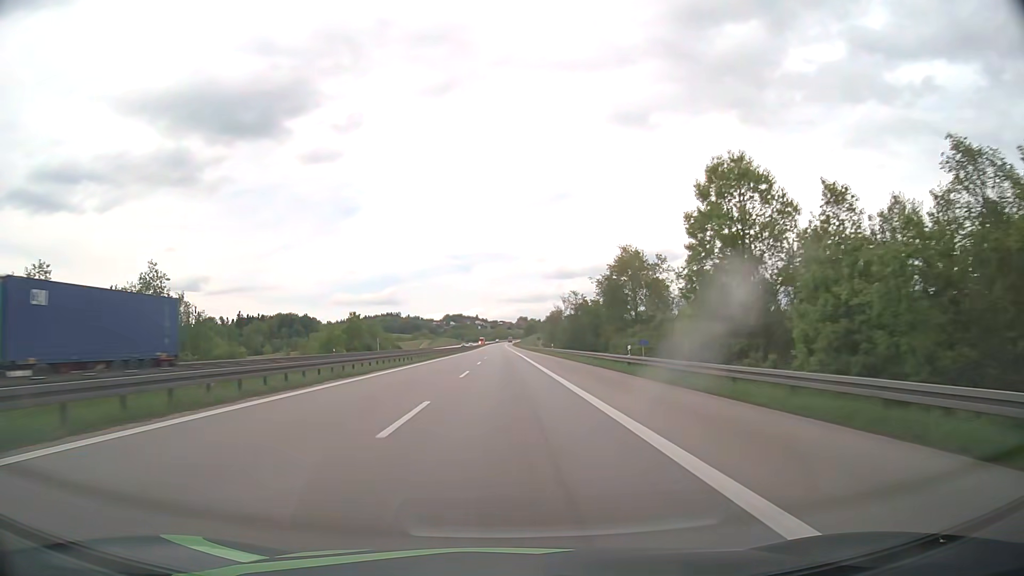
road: motorway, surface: asphalt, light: Day
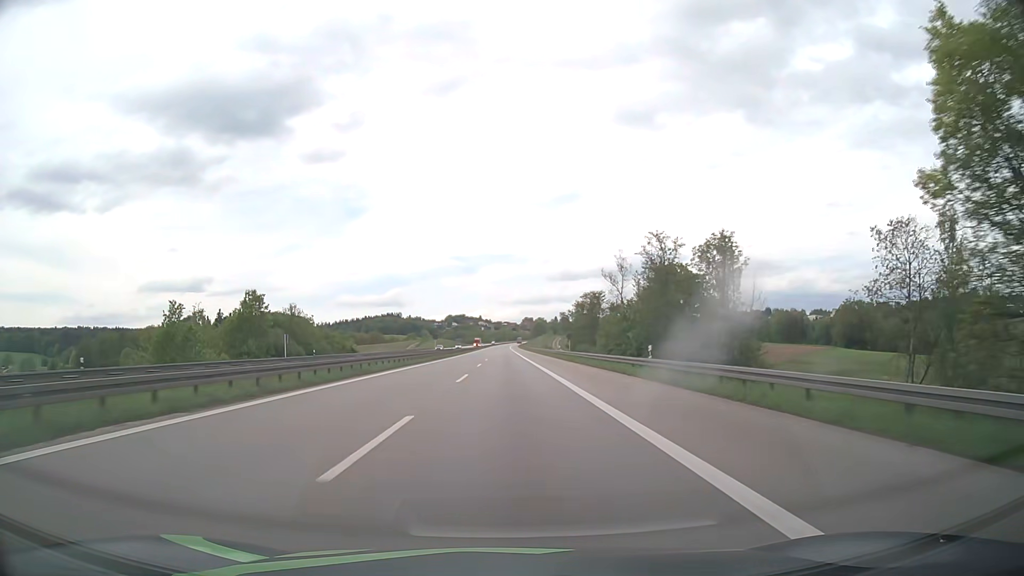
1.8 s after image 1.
(-0.2, +57.0) m; 0°
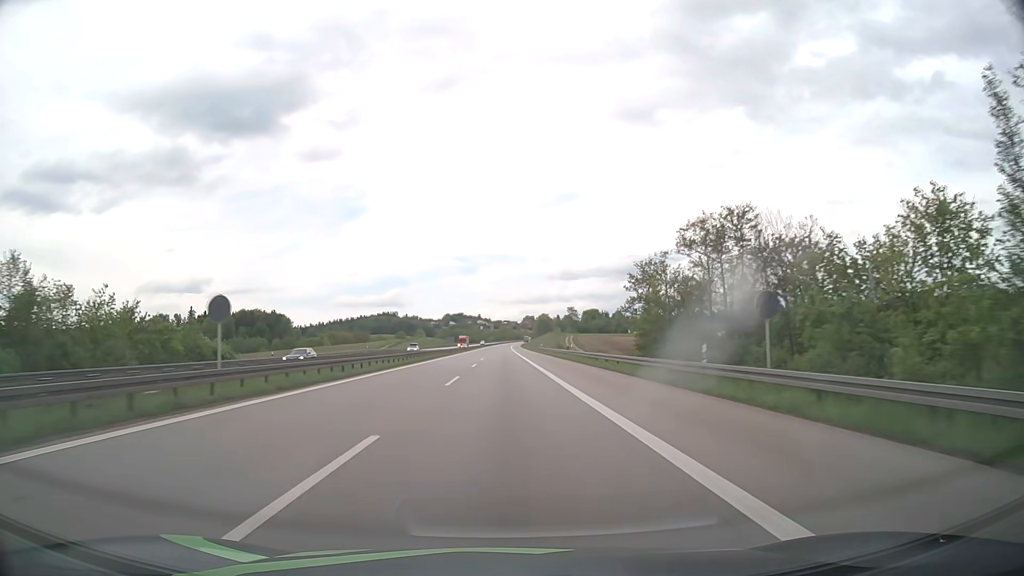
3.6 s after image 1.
(+0.1, +57.0) m; 0°
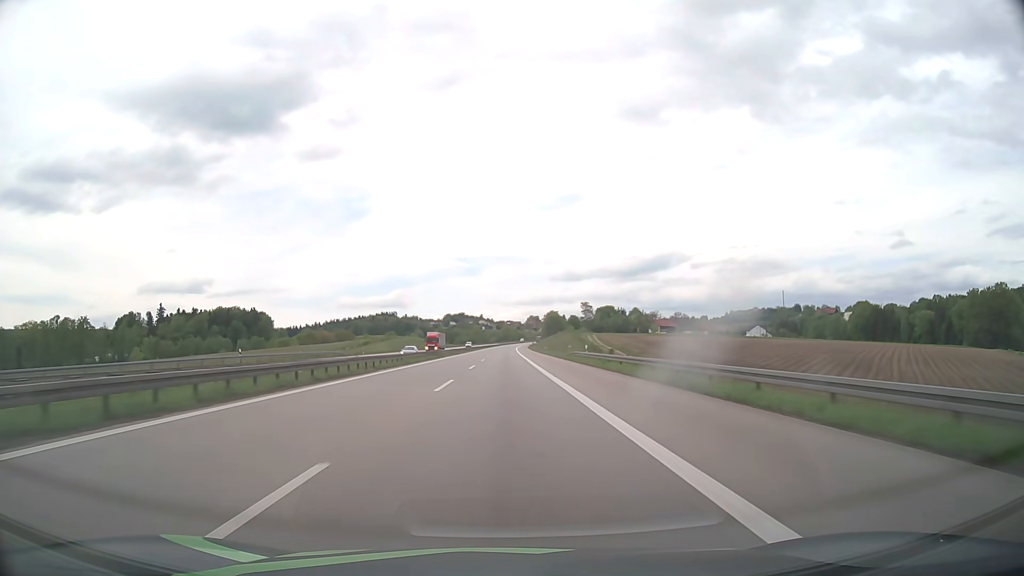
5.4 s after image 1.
(-0.1, +57.0) m; 0°
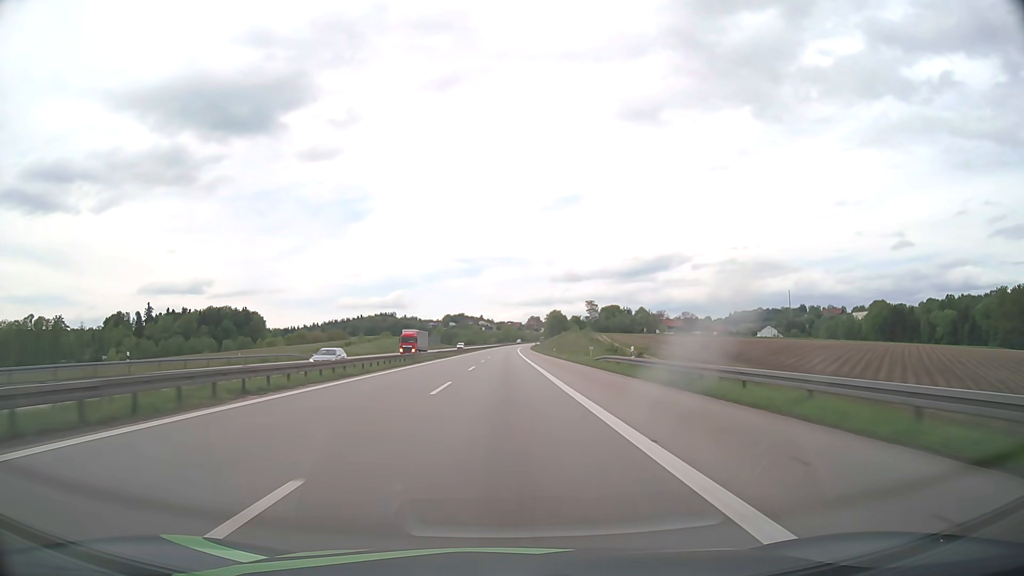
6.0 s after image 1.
(0.0, +19.0) m; 0°
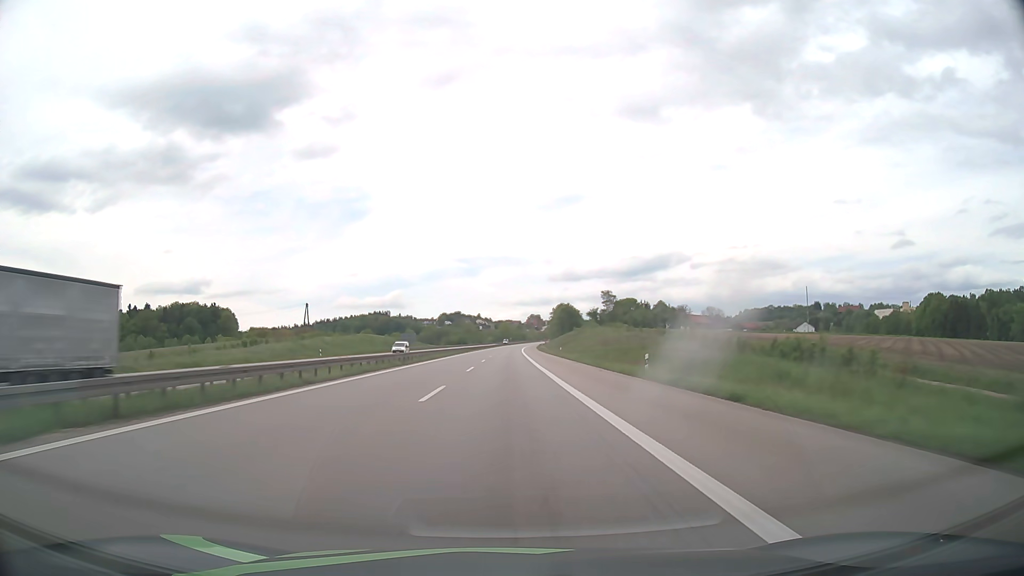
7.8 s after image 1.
(-0.1, +57.0) m; 0°
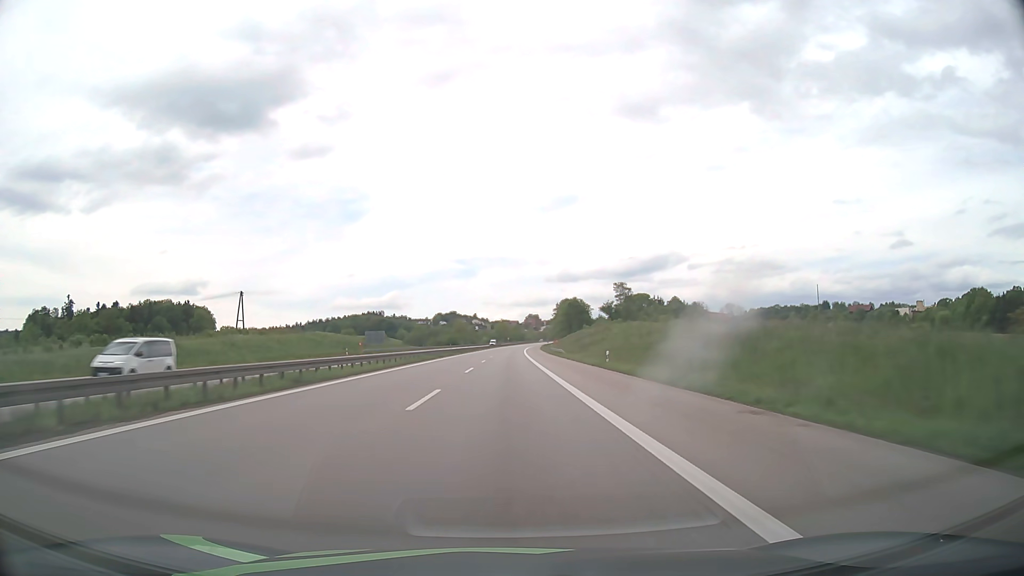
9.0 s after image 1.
(0.0, +38.0) m; 0°
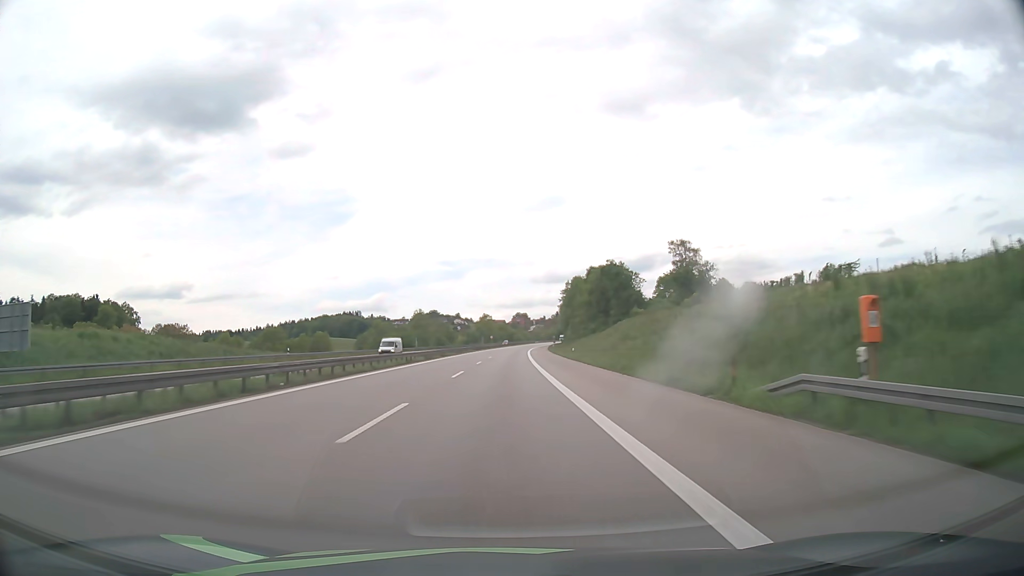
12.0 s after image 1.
(+1.0, +95.0) m; +1°
(0, +10) (0, +20) (0, +30) (0, +40) (0, +50) (+1, +60) (+1, +70) (+1, +80) (+1, +90) (+2, +100) m
